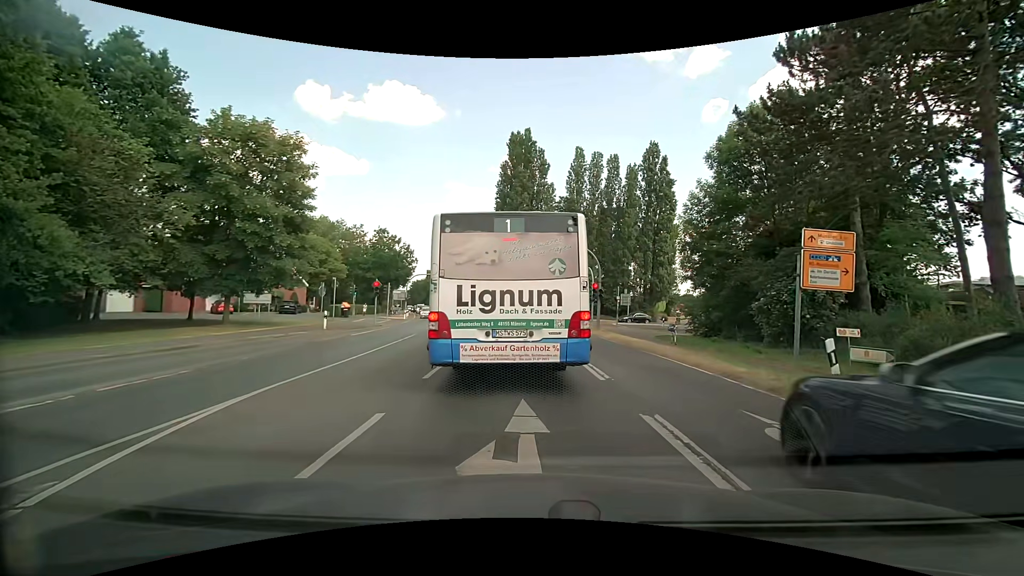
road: secondary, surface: asphalt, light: Day
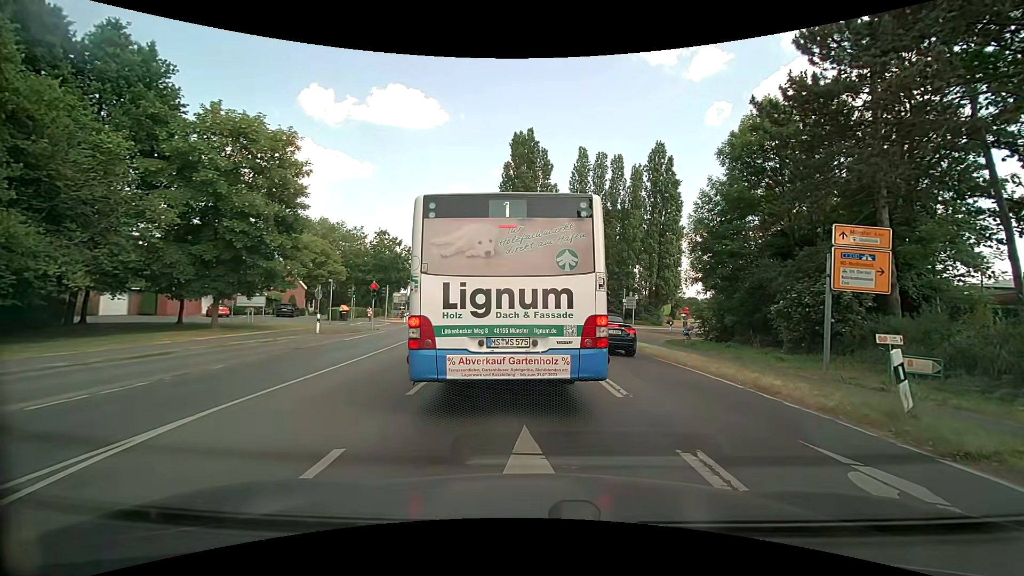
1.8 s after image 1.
(0.0, +1.4) m; -2°
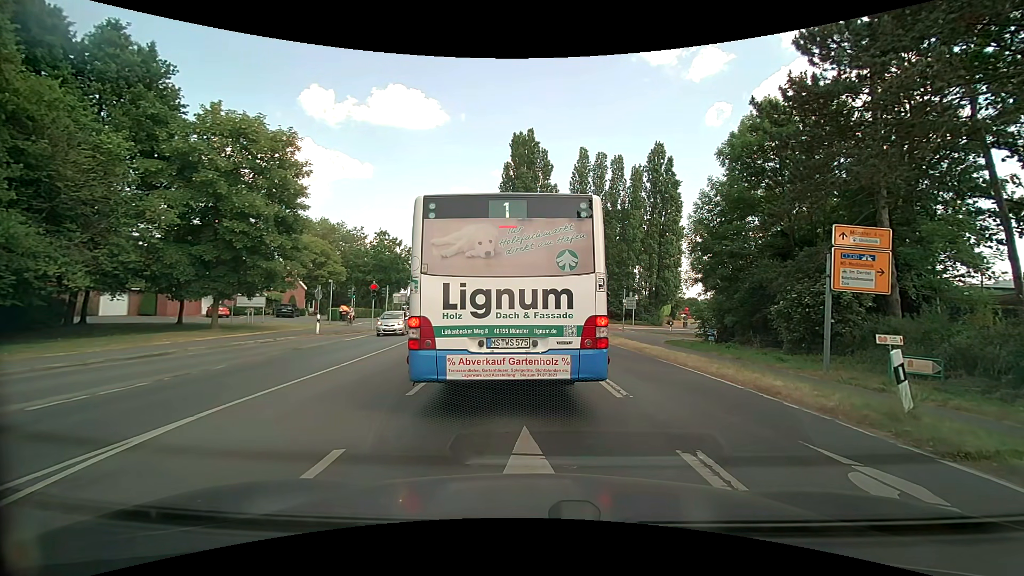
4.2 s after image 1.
(0.0, +0.1) m; 0°
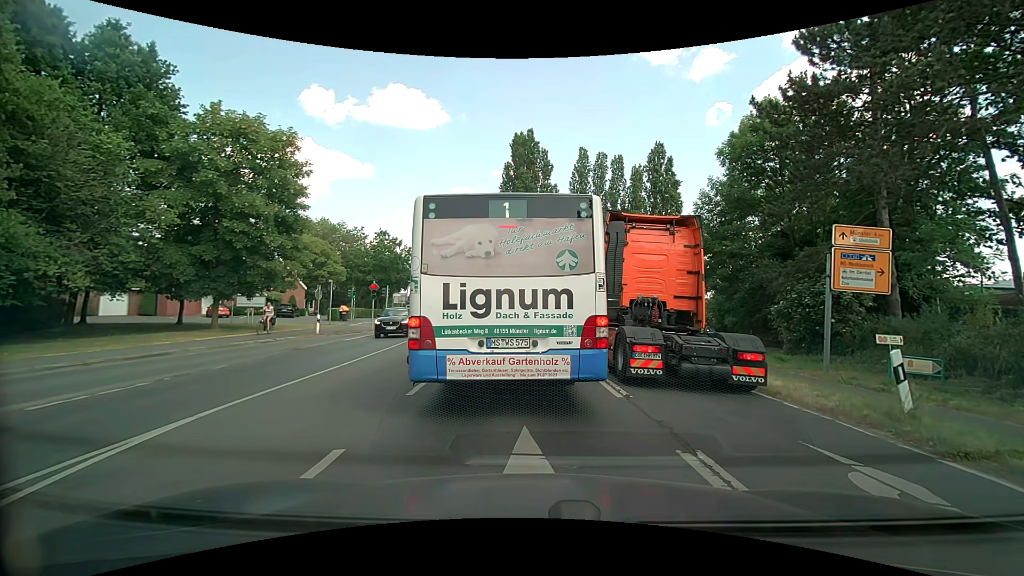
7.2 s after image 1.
(0.0, 0.0) m; 0°
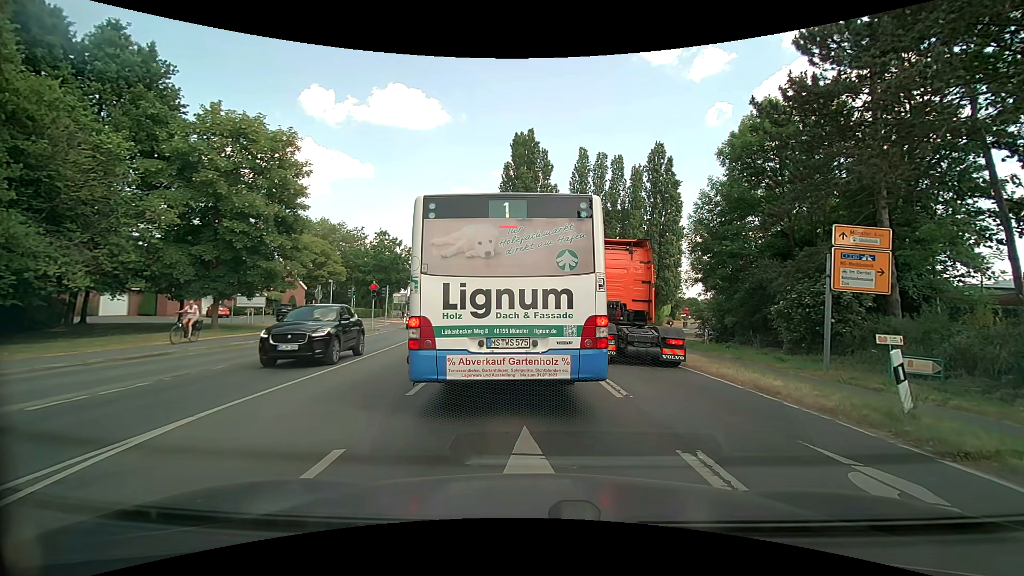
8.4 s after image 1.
(0.0, 0.0) m; 0°
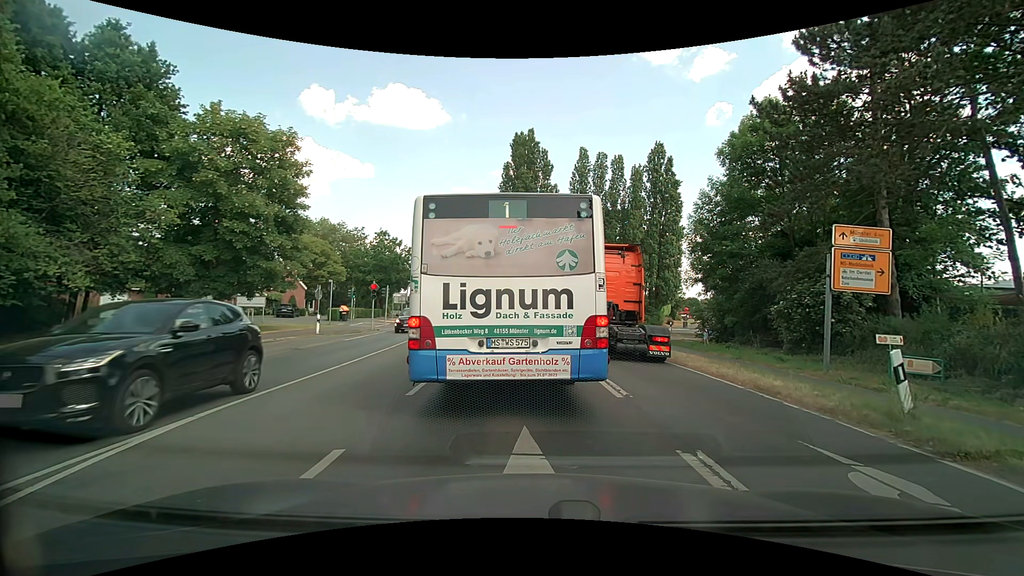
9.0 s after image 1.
(0.0, 0.0) m; 0°
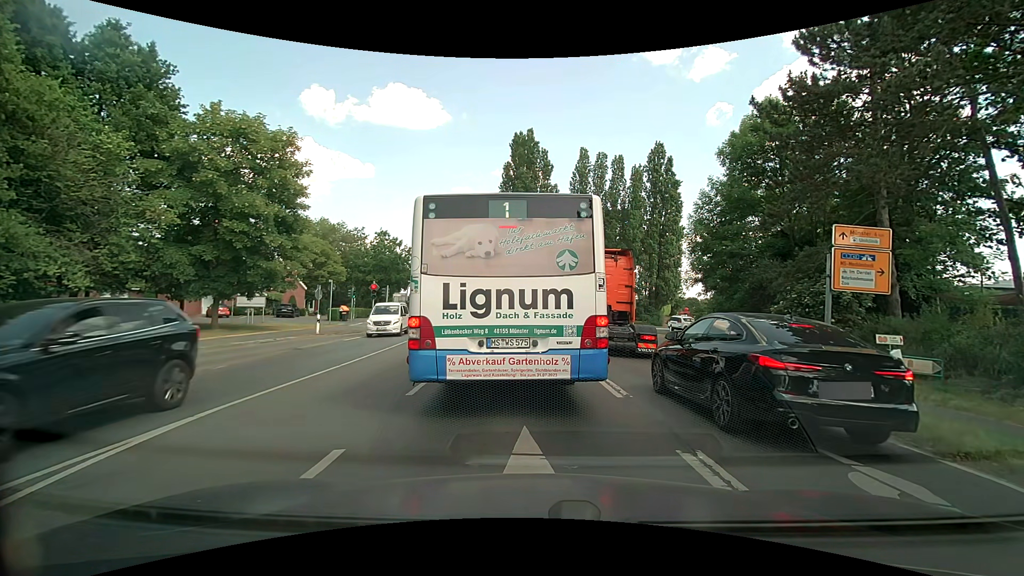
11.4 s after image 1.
(0.0, 0.0) m; 0°
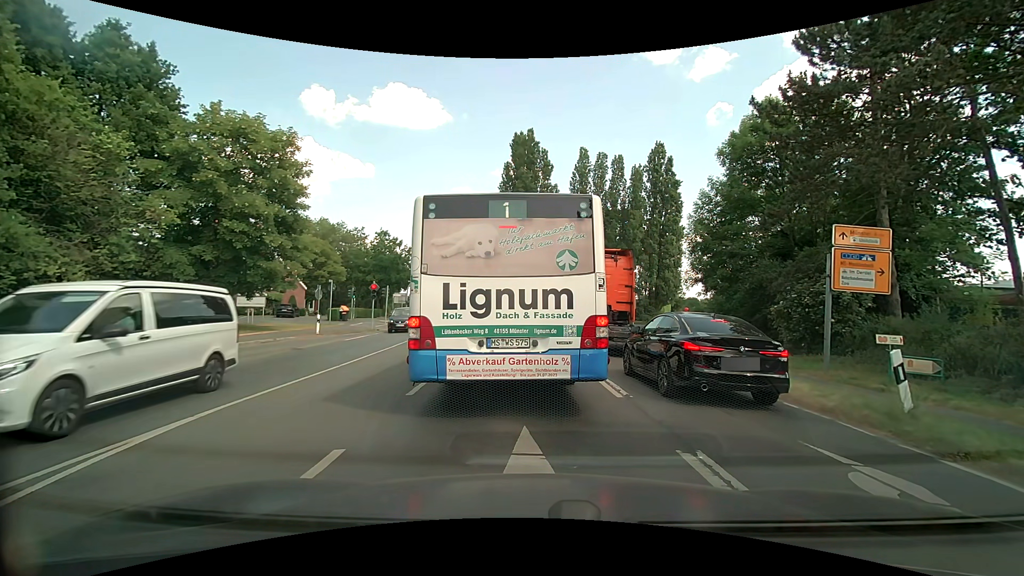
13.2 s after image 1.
(0.0, 0.0) m; 0°
(0, +10) (0, +20) (0, +30) (-1, +40) (-2, +50) (-3, +60) (-4, +70) (-6, +80) (-8, +89) (-10, +99) m
